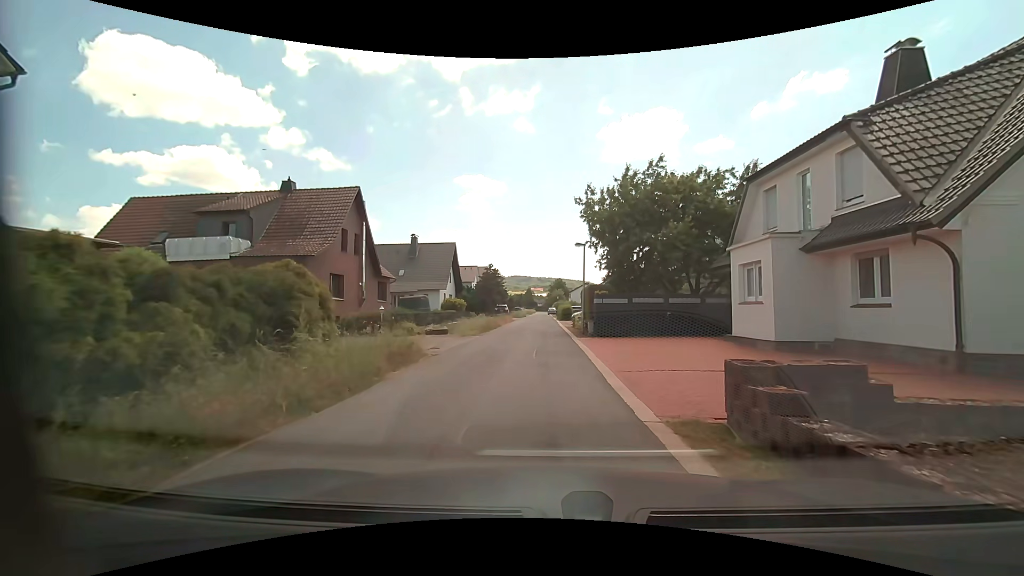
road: residential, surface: asphalt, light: Day
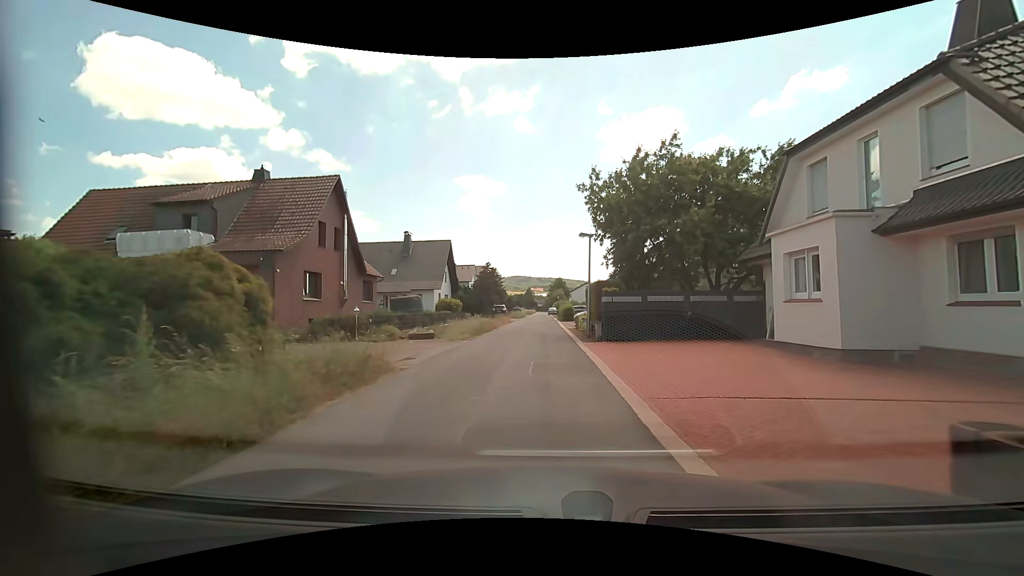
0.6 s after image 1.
(0.0, +3.2) m; -1°
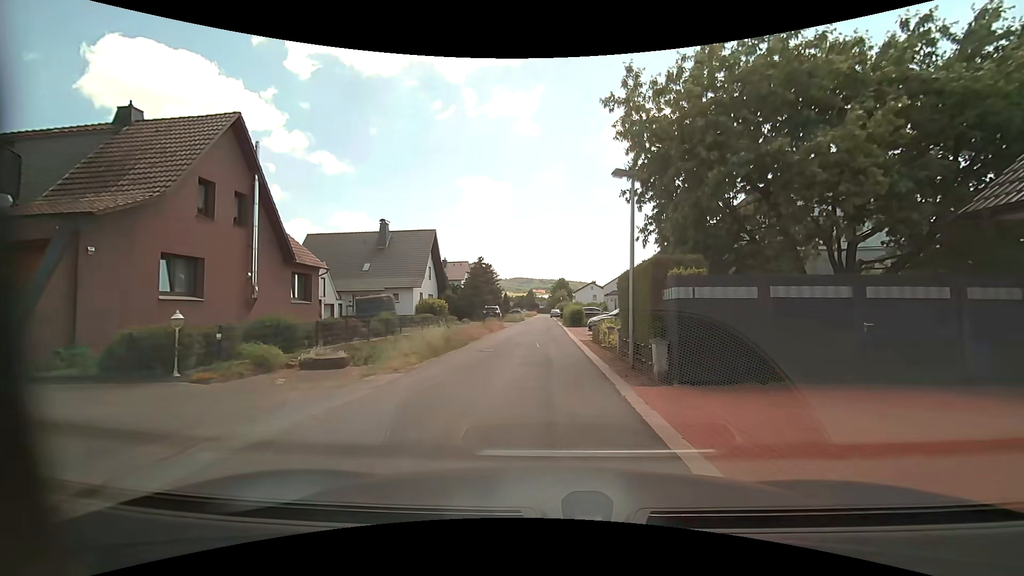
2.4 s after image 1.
(+0.1, +10.1) m; +1°
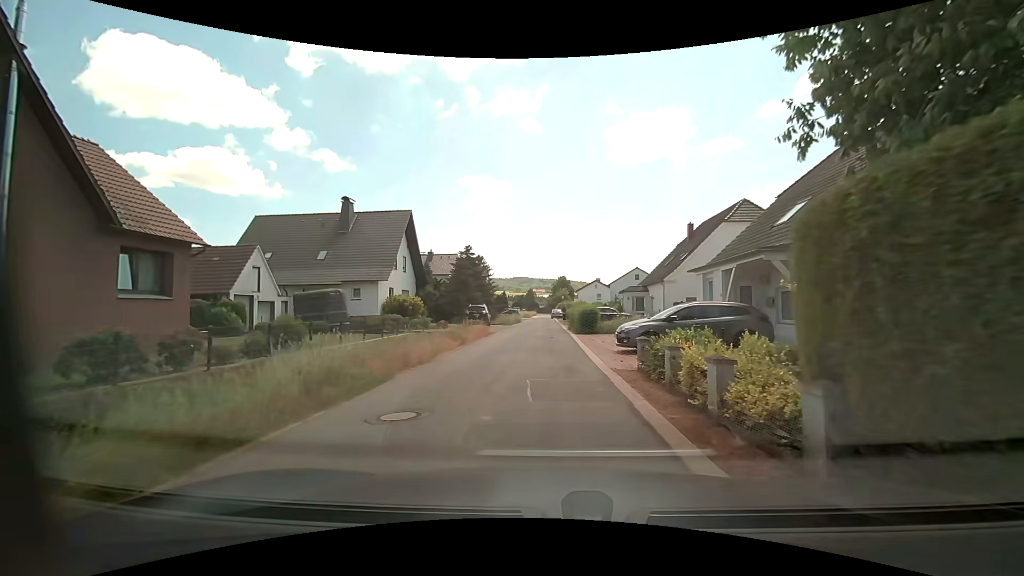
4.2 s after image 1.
(-0.2, +10.3) m; -1°
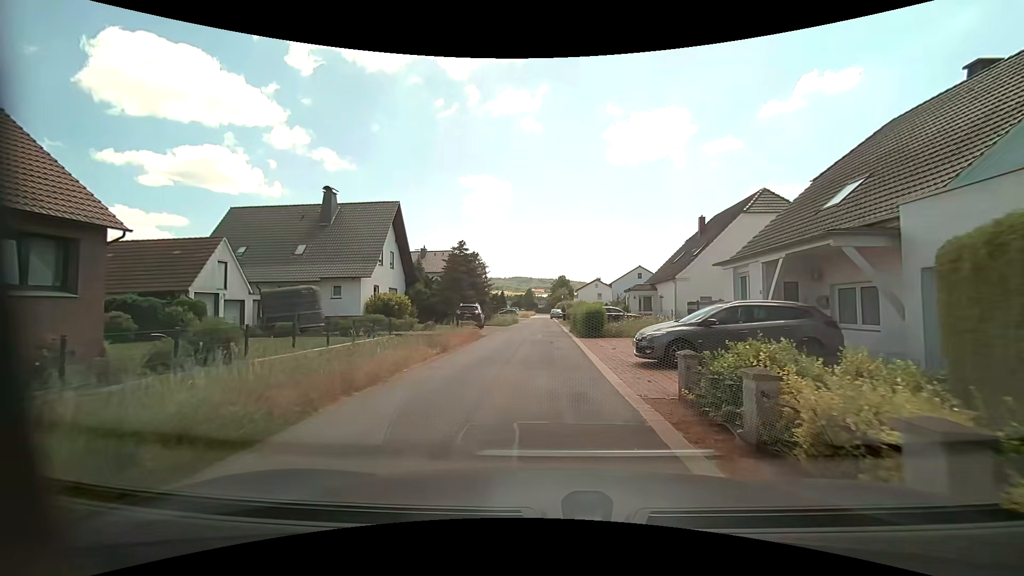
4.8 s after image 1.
(0.0, +3.5) m; +1°
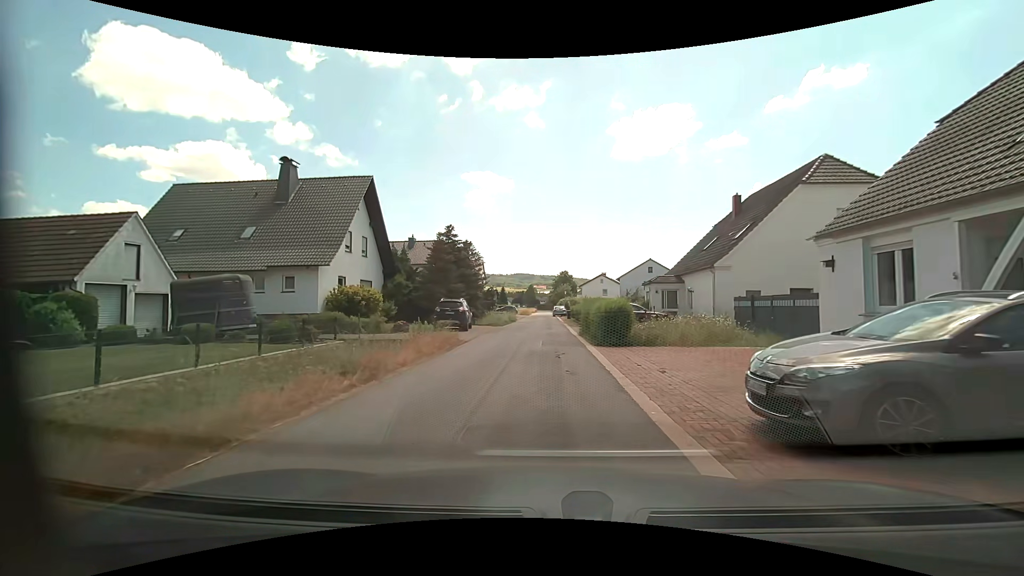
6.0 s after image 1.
(-0.1, +6.9) m; -1°
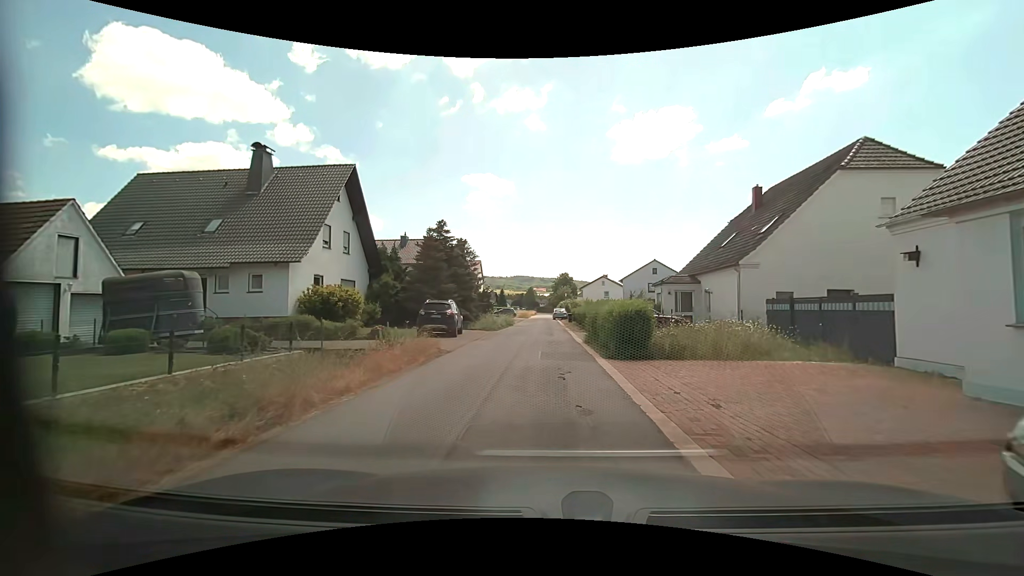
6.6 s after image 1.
(0.0, +3.2) m; 0°
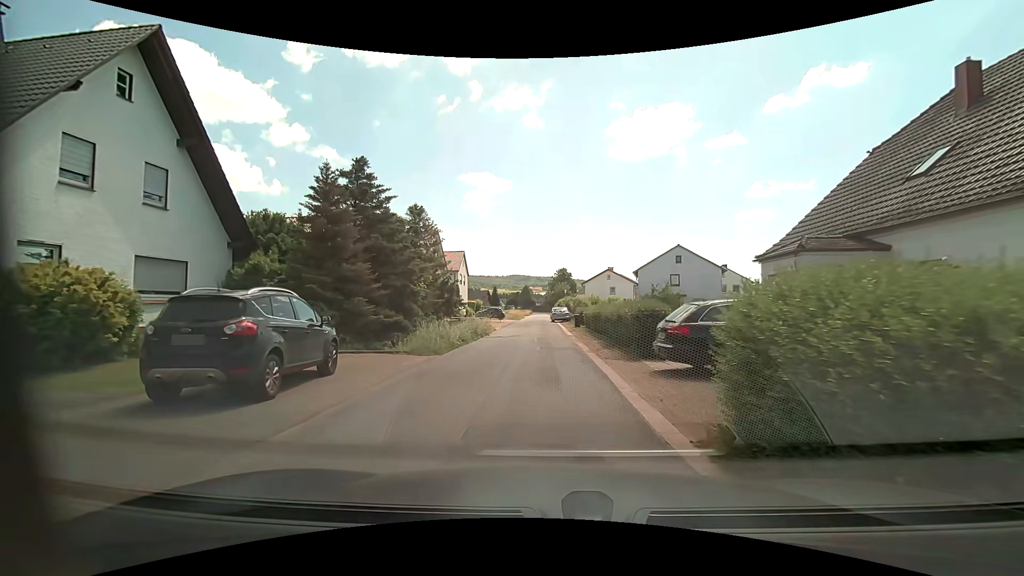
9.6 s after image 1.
(0.0, +15.6) m; 0°
(0, +10) (0, +20) (0, +30) (0, +40) (-1, +50) (-1, +60) (0, +70) (0, +80) (0, +90) (0, +100) m
